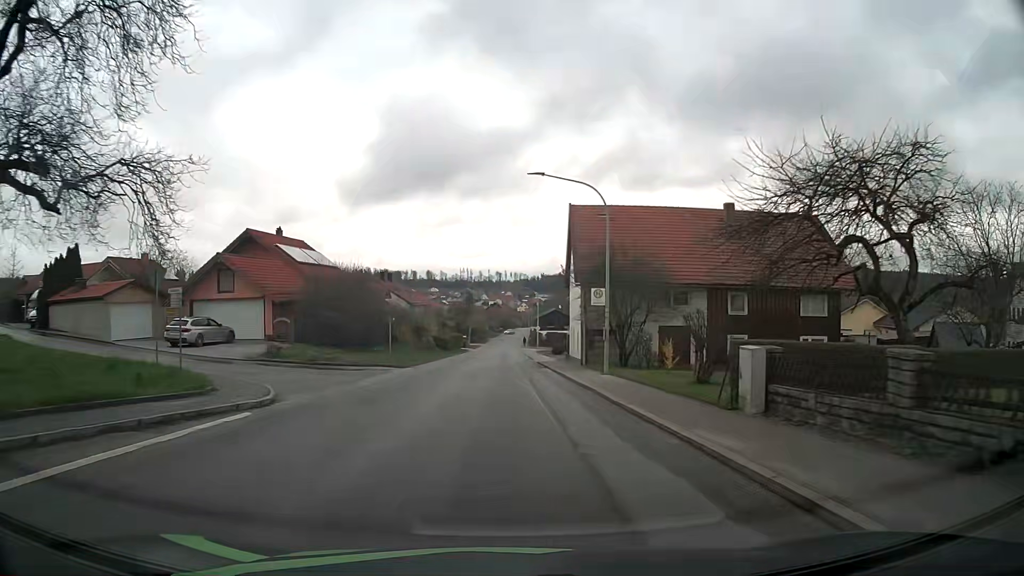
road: tertiary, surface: asphalt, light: Day
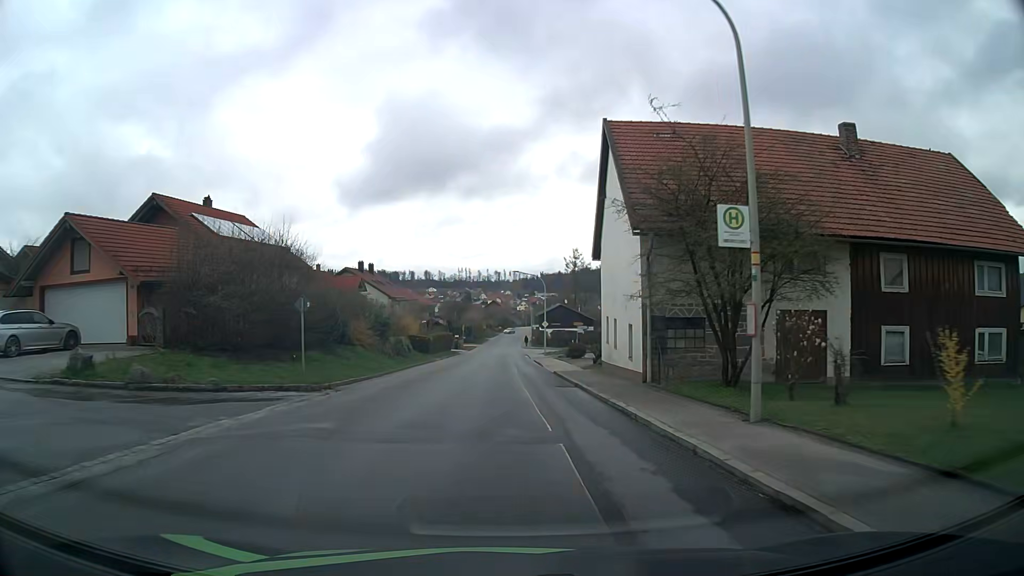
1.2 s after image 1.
(0.0, +14.9) m; 0°
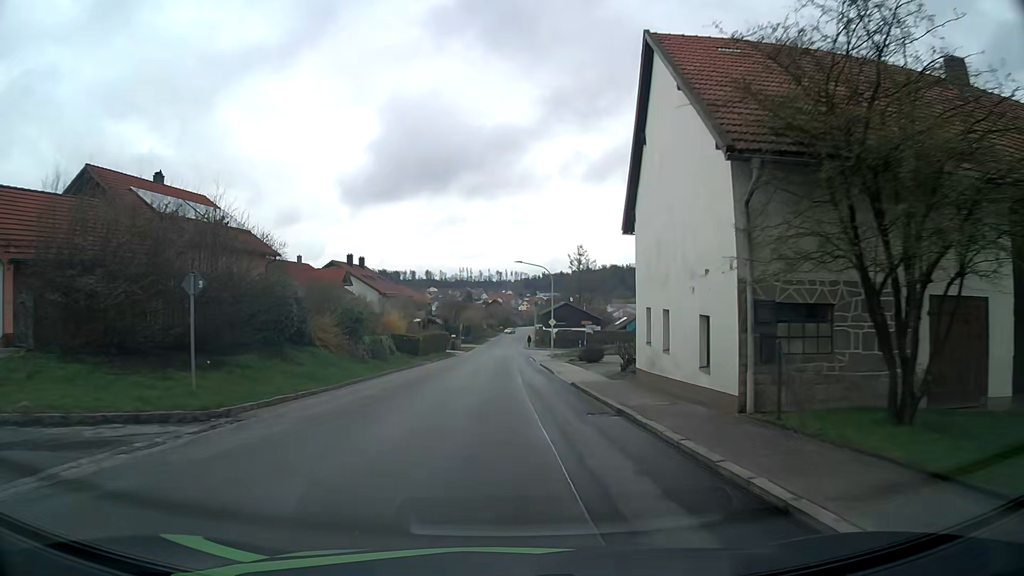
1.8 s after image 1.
(0.0, +7.4) m; 0°
